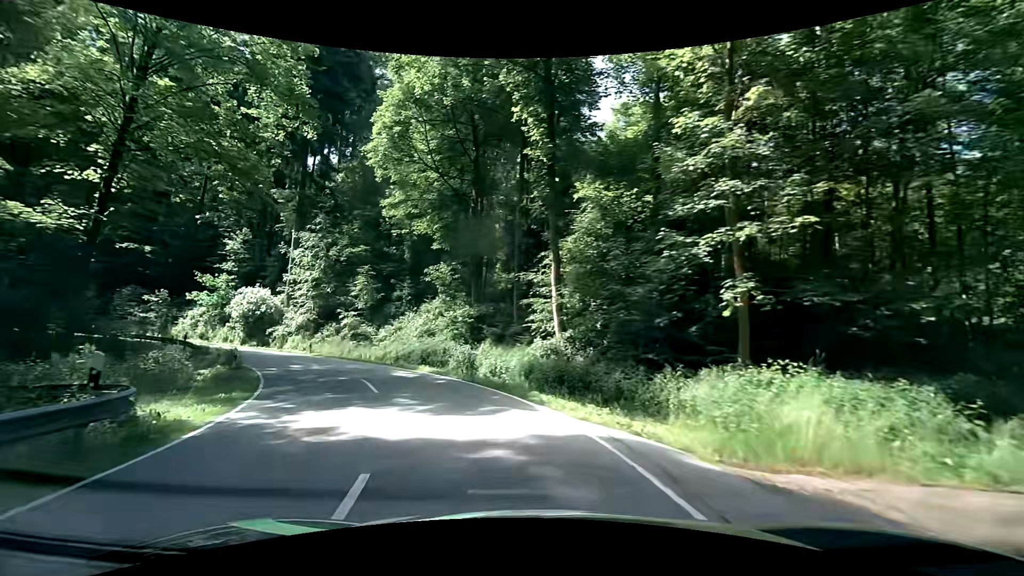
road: secondary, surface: asphalt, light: Day
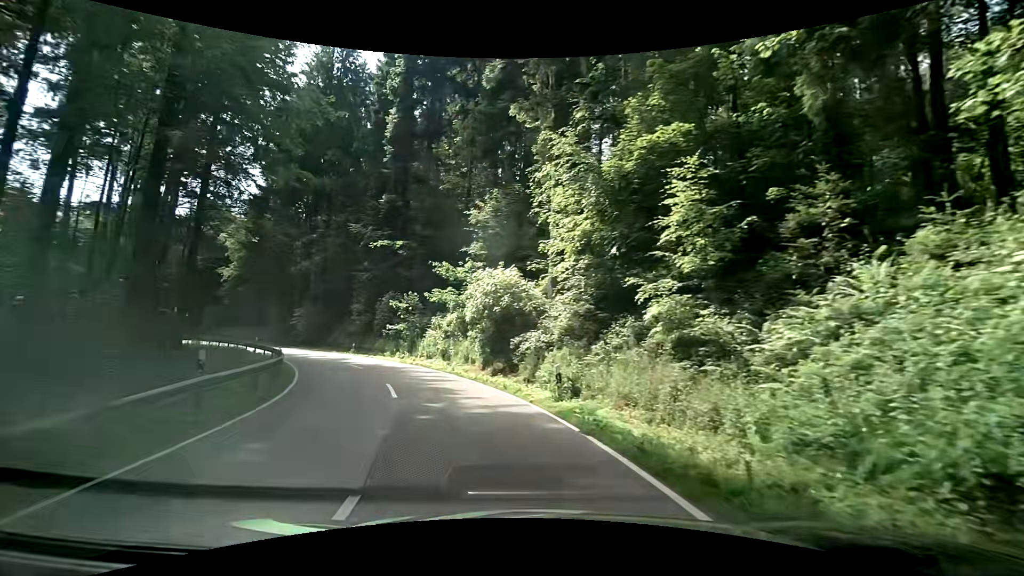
(-7.2, +23.8) m; -35°
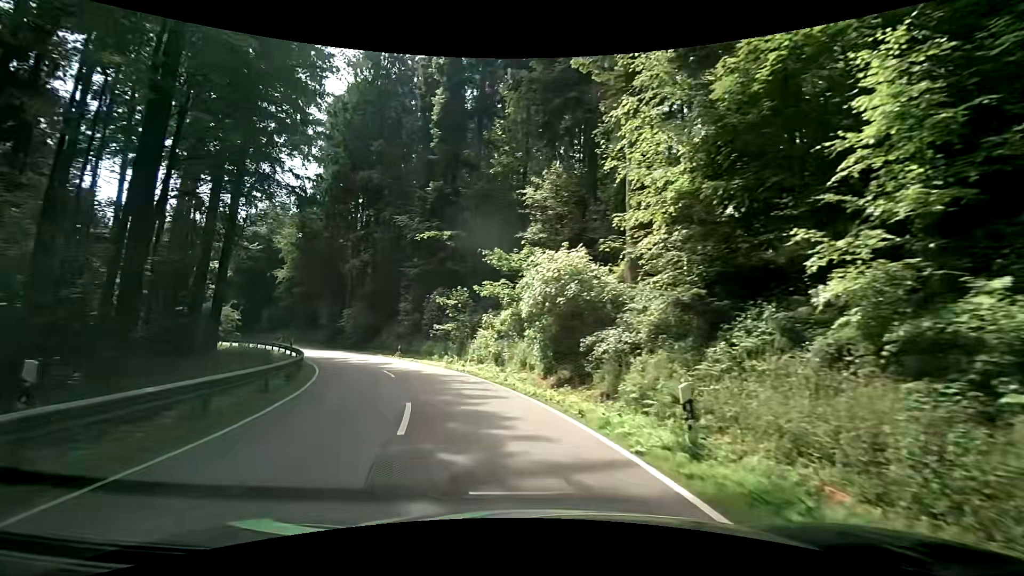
(-0.4, +5.2) m; -8°
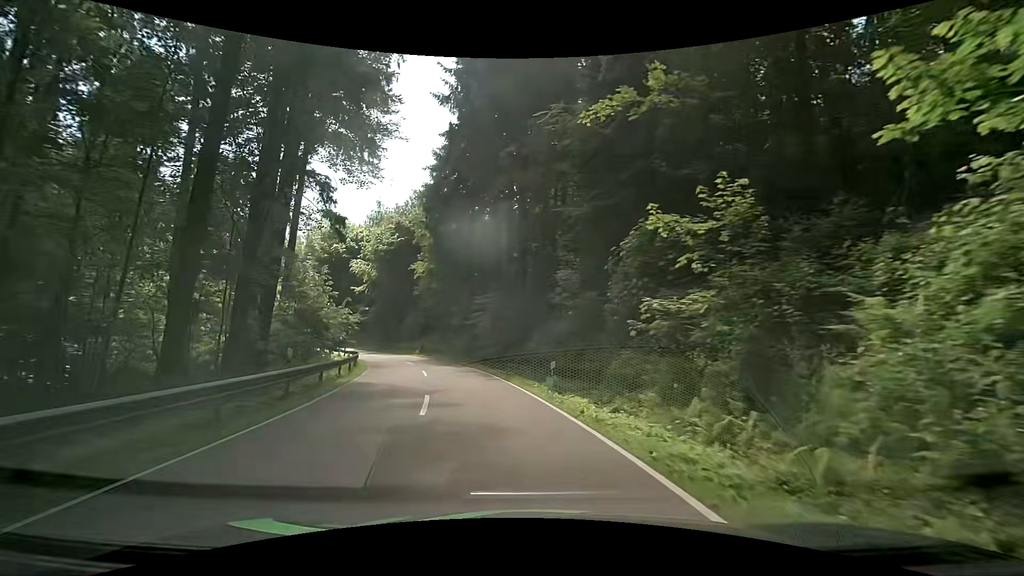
(-4.0, +21.7) m; -20°
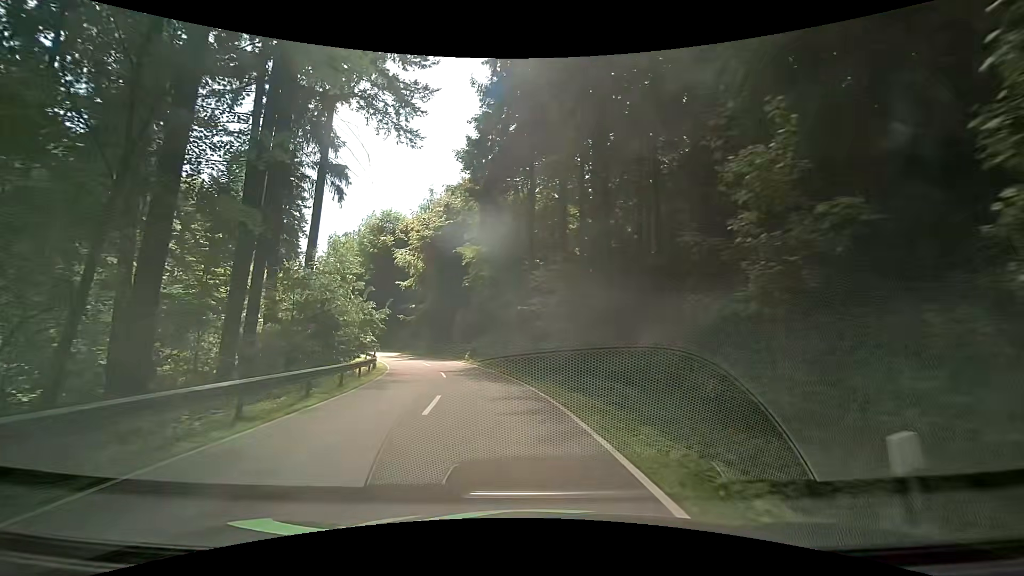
(-0.7, +12.0) m; -7°
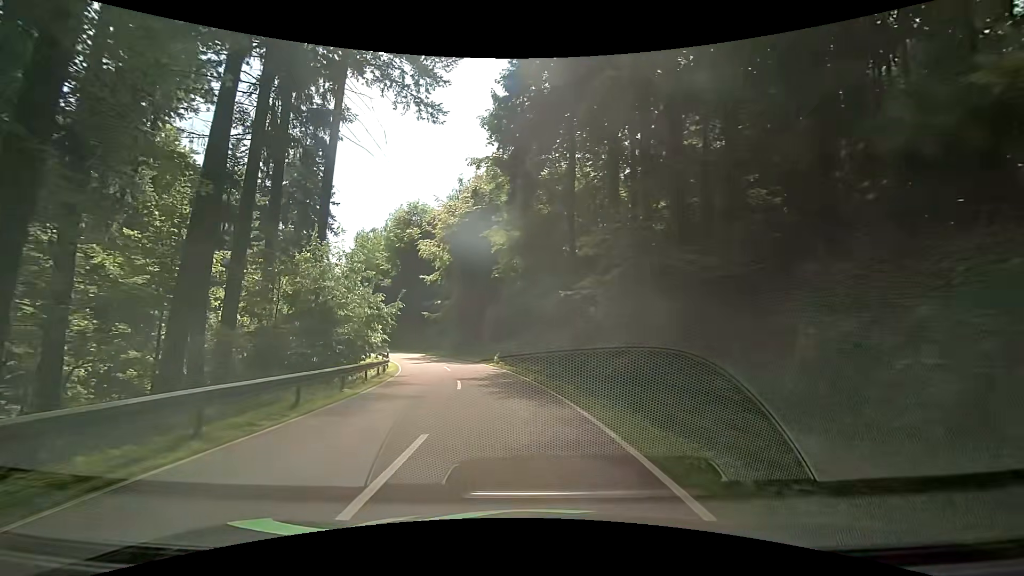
(-0.2, +6.3) m; -5°
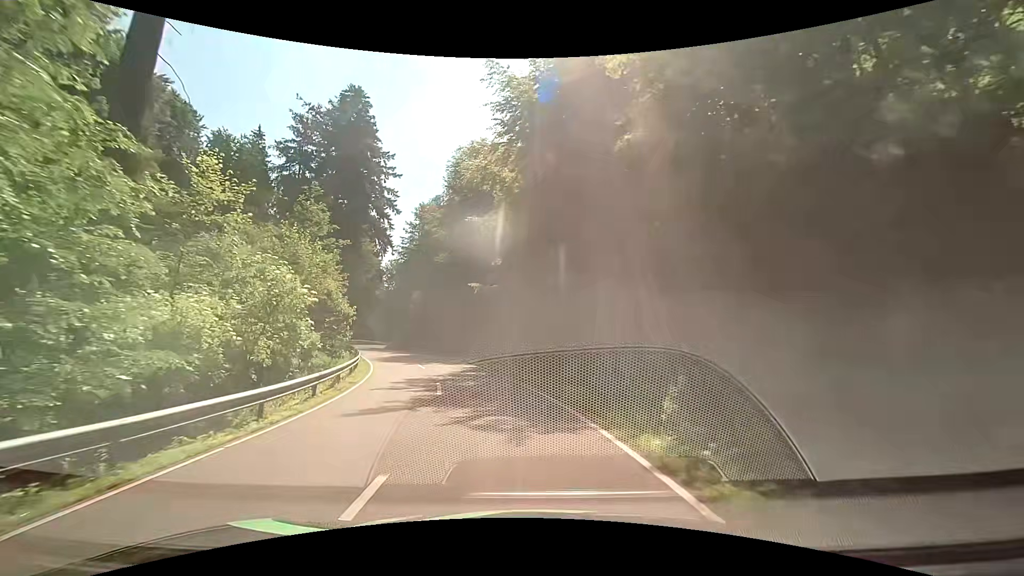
(-2.1, +26.8) m; -12°
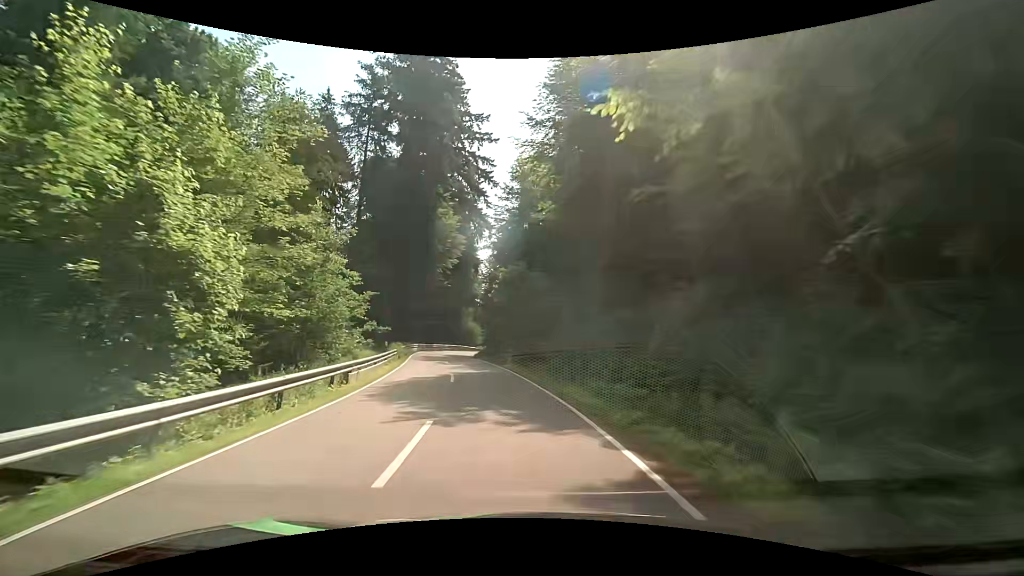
(-2.0, +20.7) m; -13°
